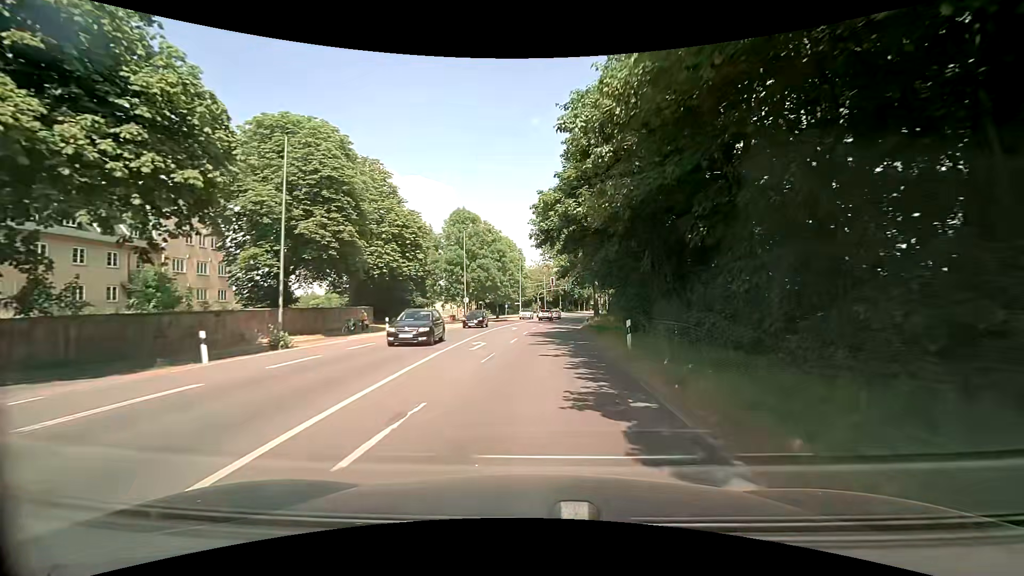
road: secondary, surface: asphalt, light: Day
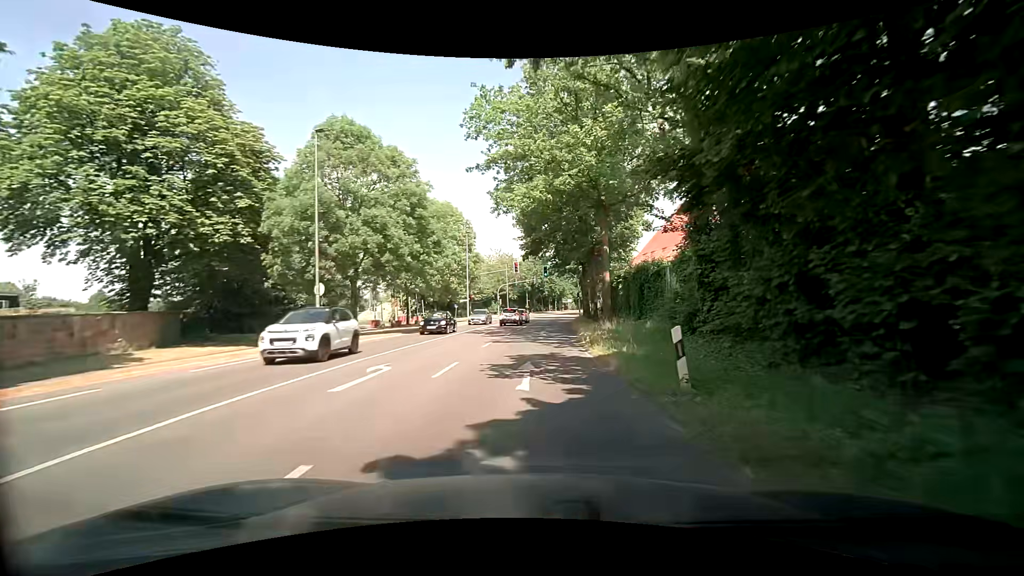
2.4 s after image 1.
(+1.2, +29.2) m; +4°
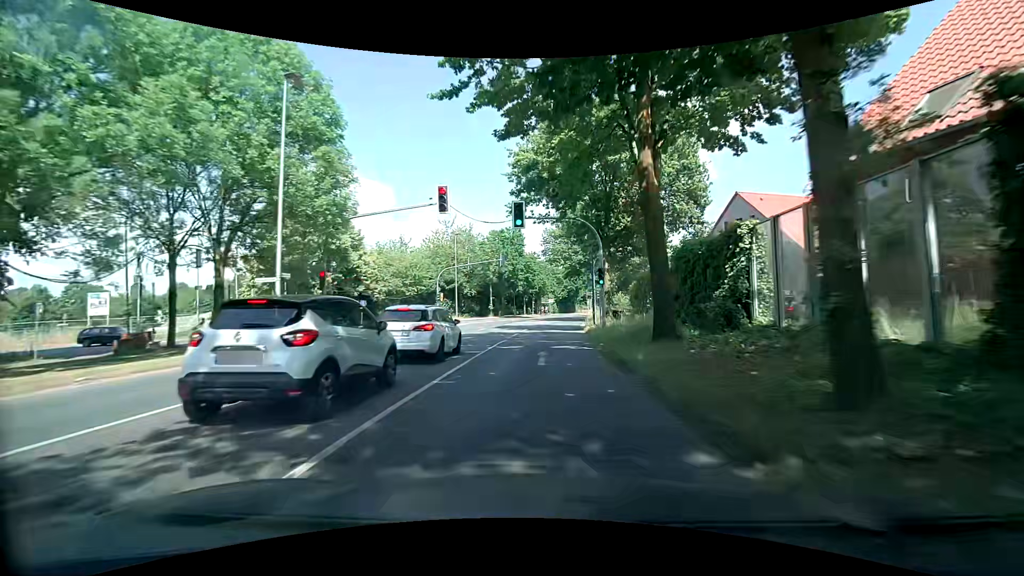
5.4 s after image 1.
(+0.8, +38.1) m; +3°
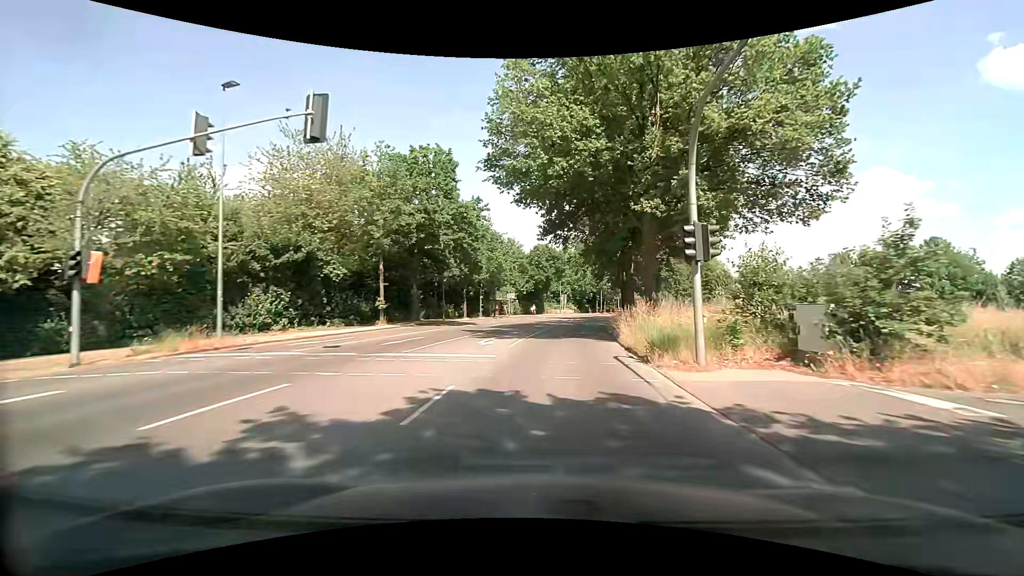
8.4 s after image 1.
(+1.3, +38.7) m; +5°
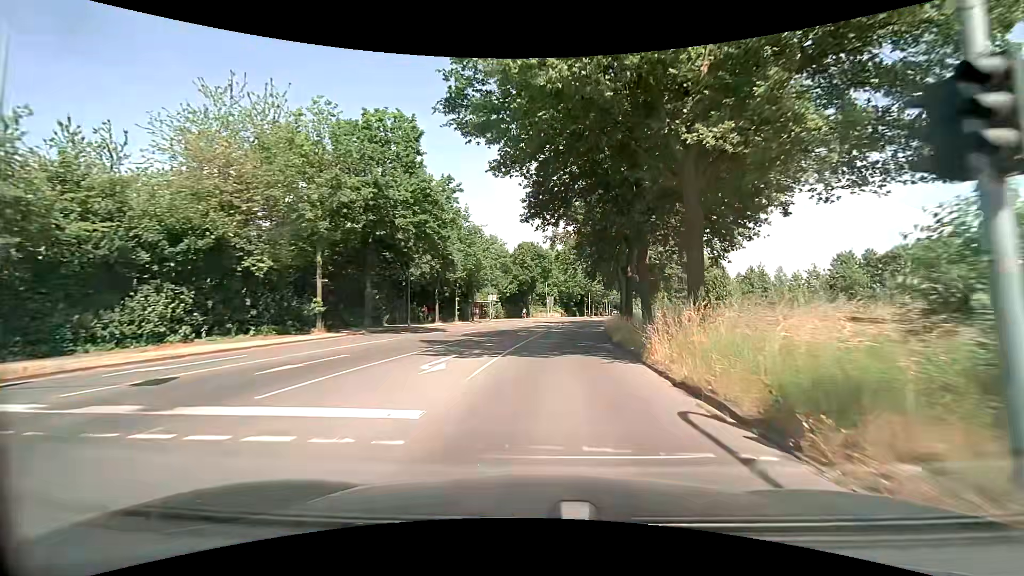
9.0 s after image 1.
(+0.1, +7.6) m; +2°
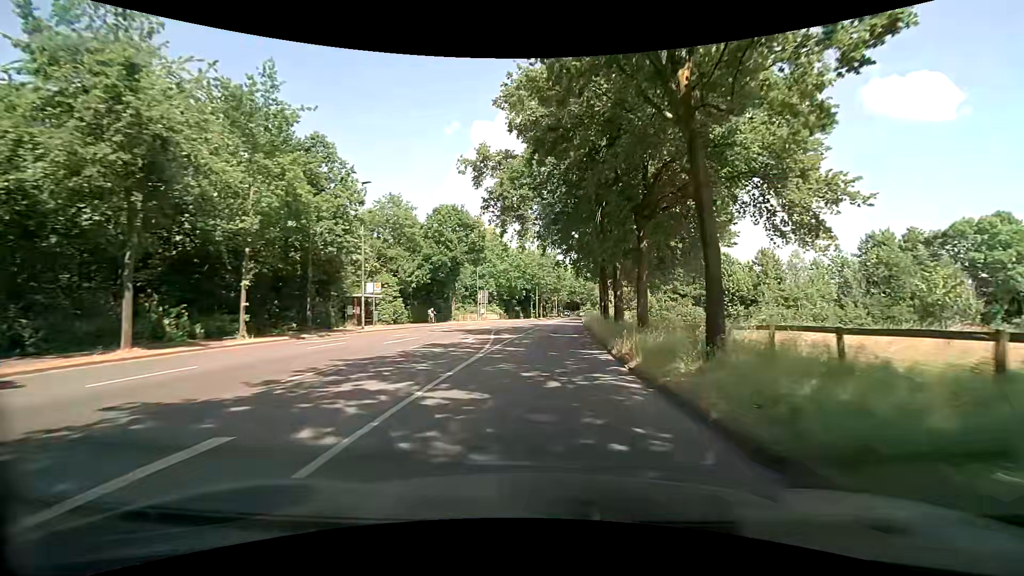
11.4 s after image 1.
(+1.9, +29.4) m; +7°
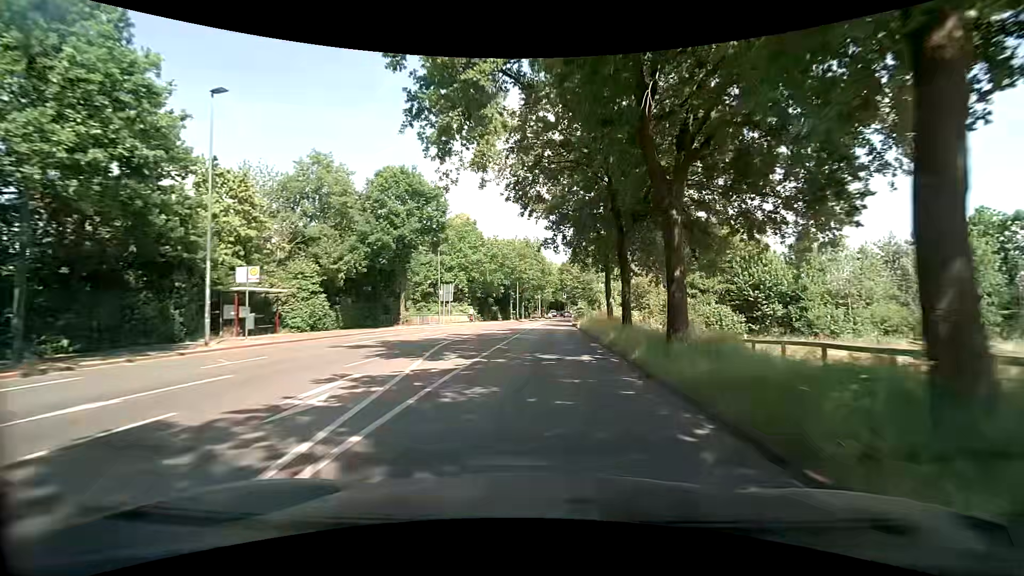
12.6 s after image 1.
(+0.1, +14.6) m; +1°
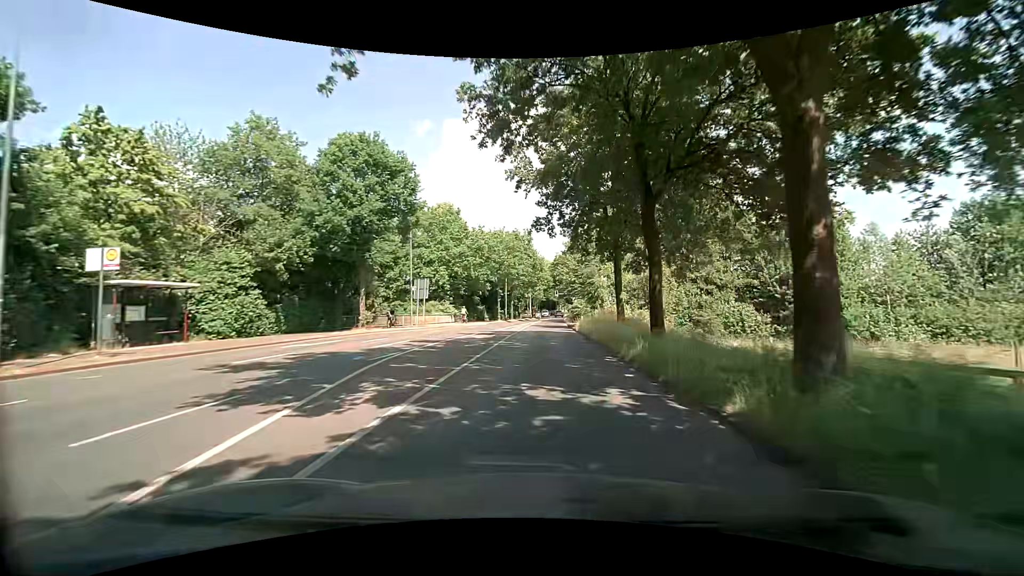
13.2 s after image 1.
(+0.1, +7.3) m; +1°
